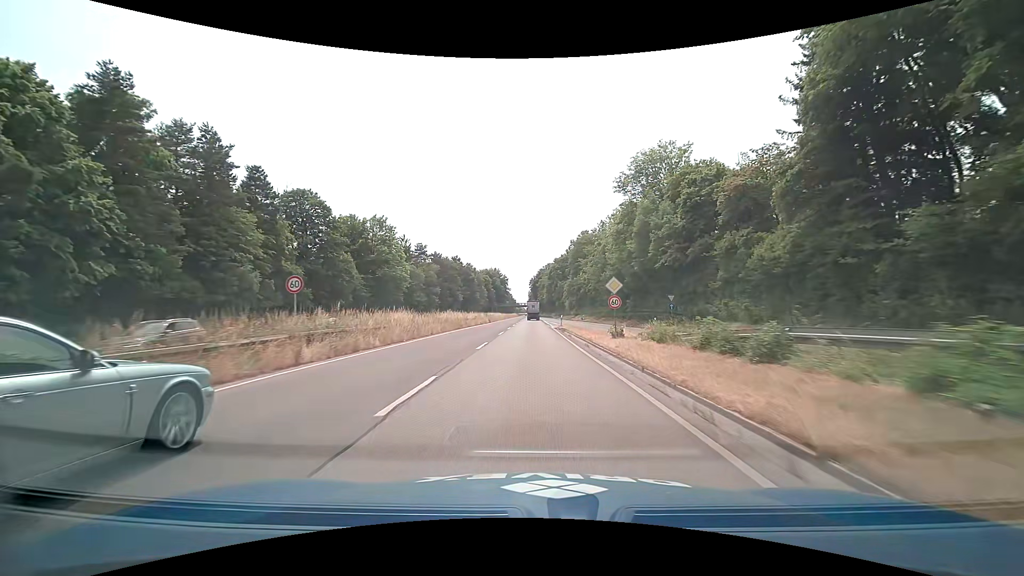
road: trunk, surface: asphalt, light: Day
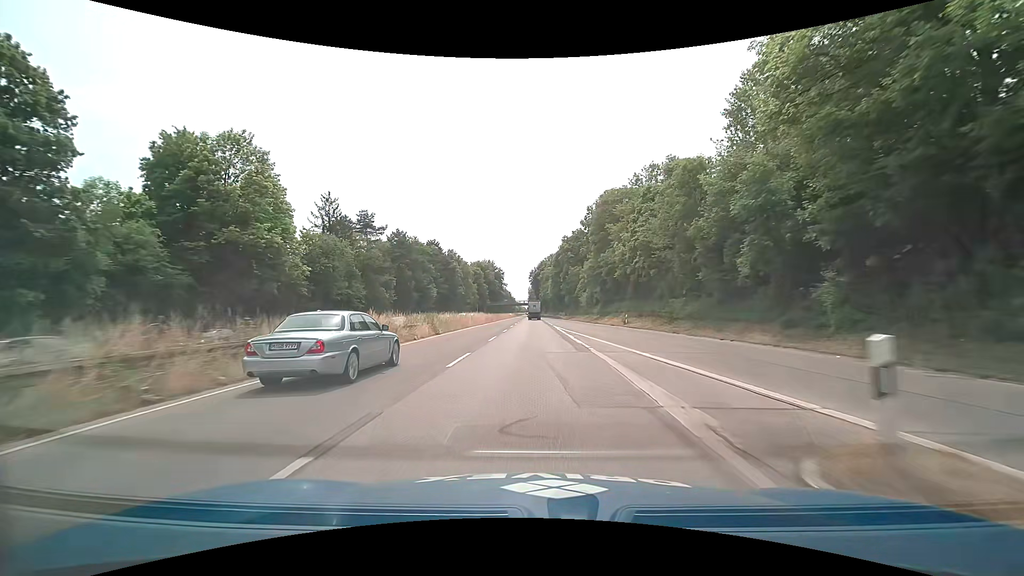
(0.0, +42.1) m; 0°
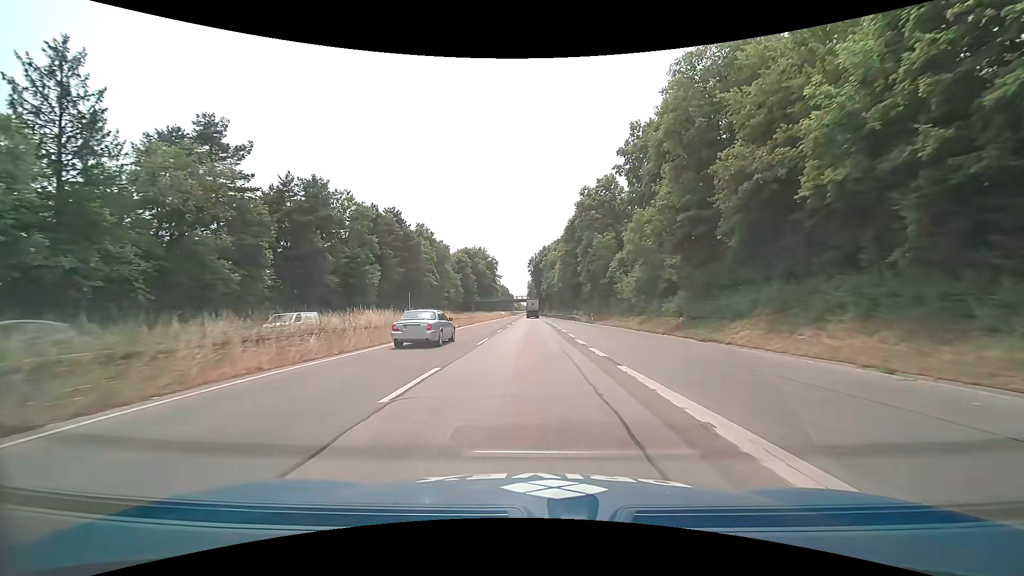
(-0.1, +41.3) m; 0°
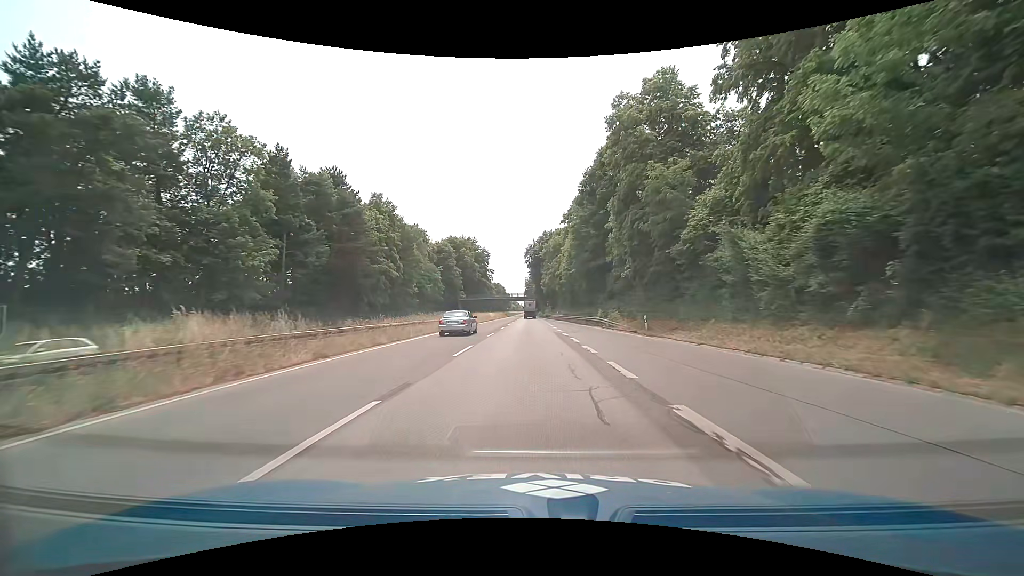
(0.0, +28.9) m; 0°
(0, +10) (0, +20) (0, +30) (0, +40) (0, +50) (0, +60) (0, +70) (0, +80) (0, +90) (-1, +100) m
